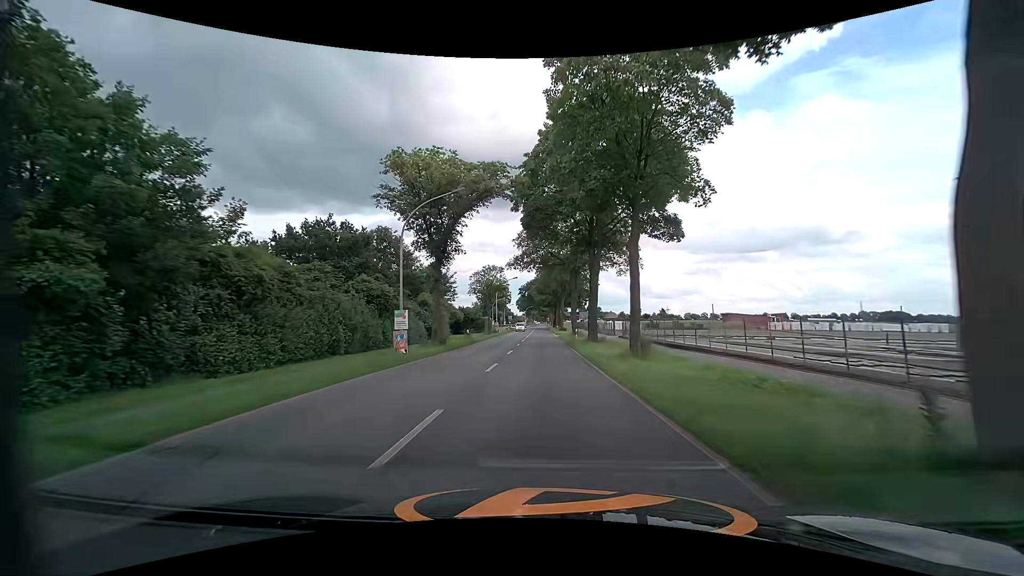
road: tertiary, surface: asphalt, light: Day
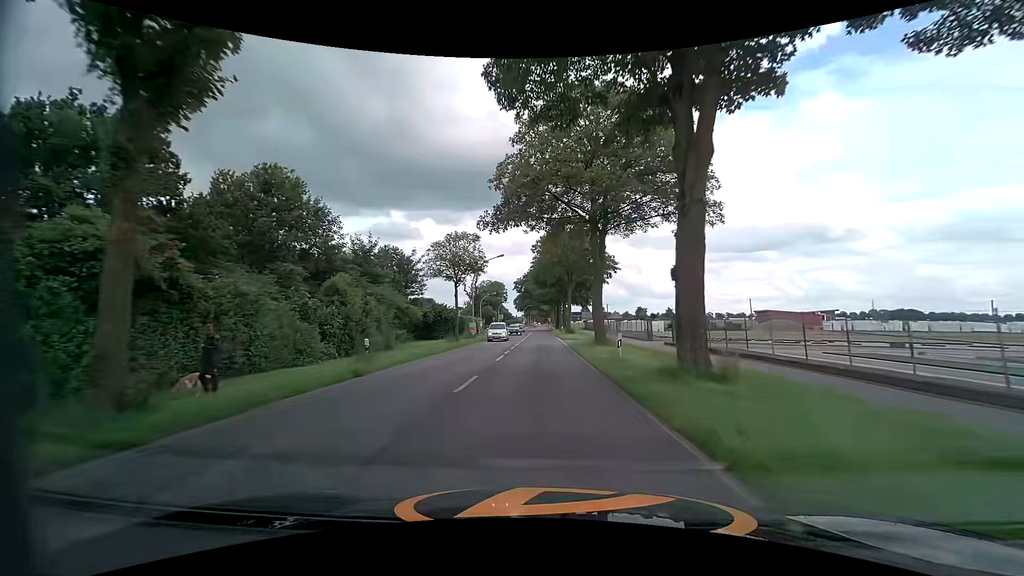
(+0.1, +22.4) m; 0°
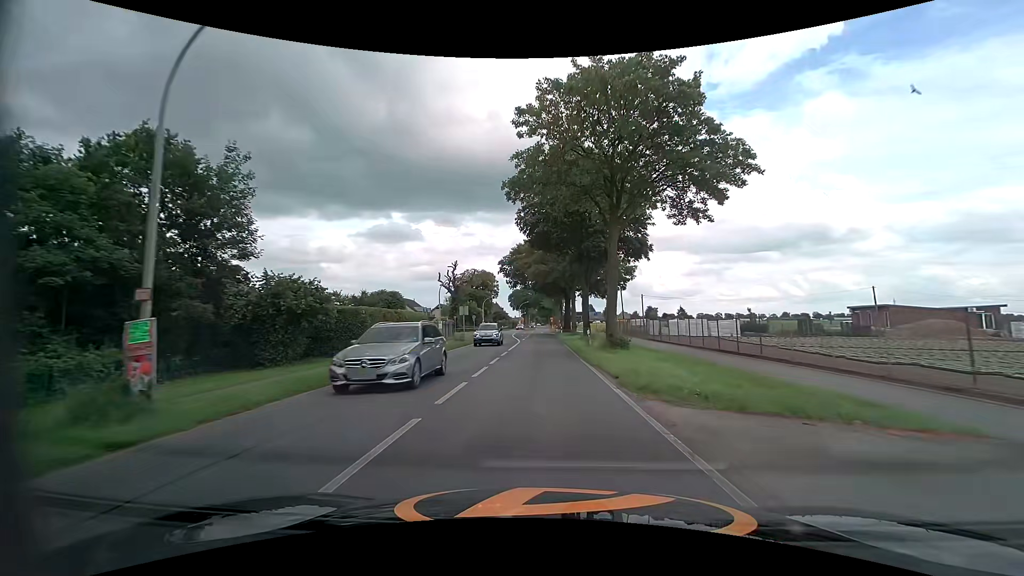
(0.0, +37.4) m; 0°
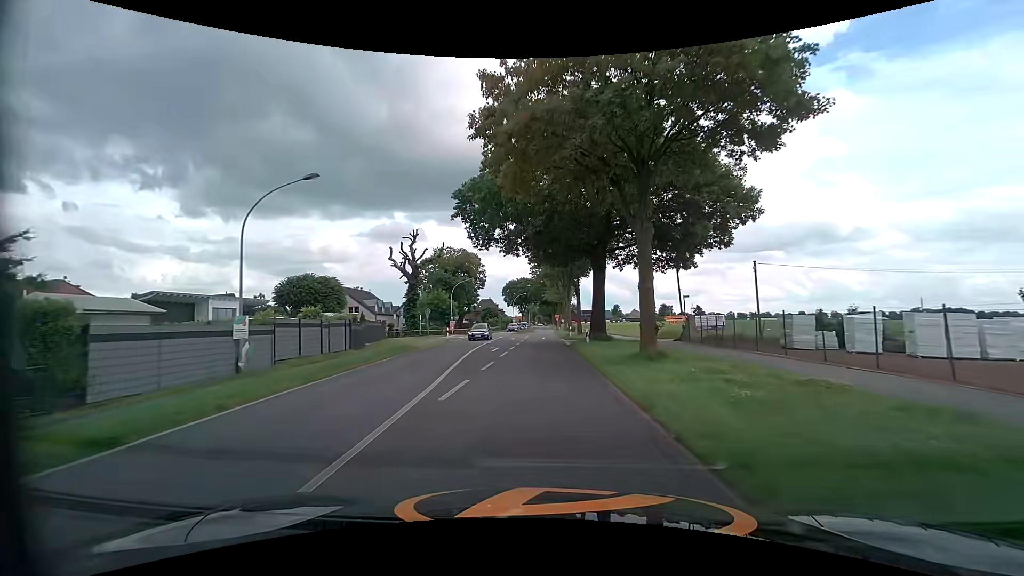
(-0.3, +36.9) m; -1°
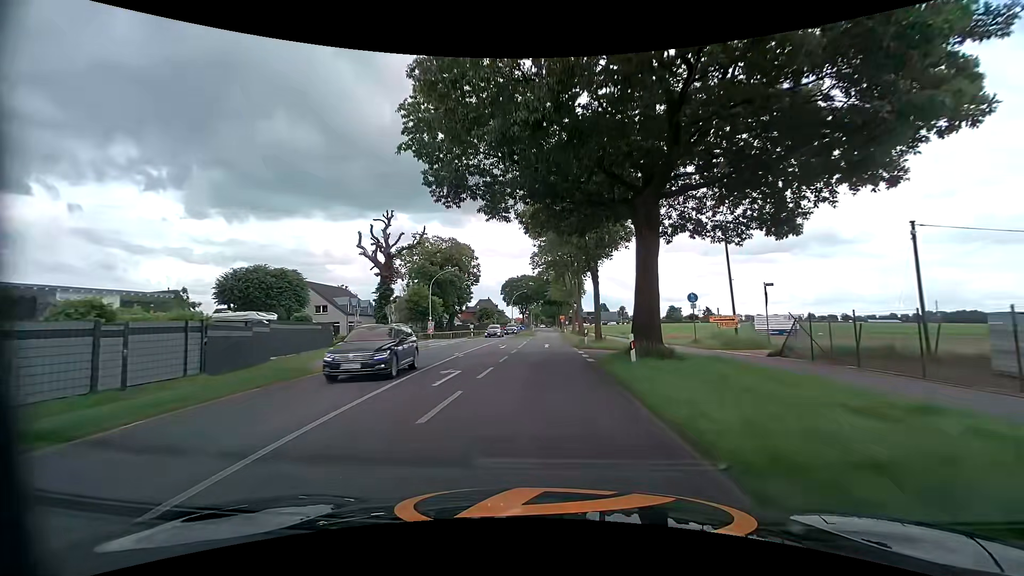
(+0.1, +13.9) m; 0°
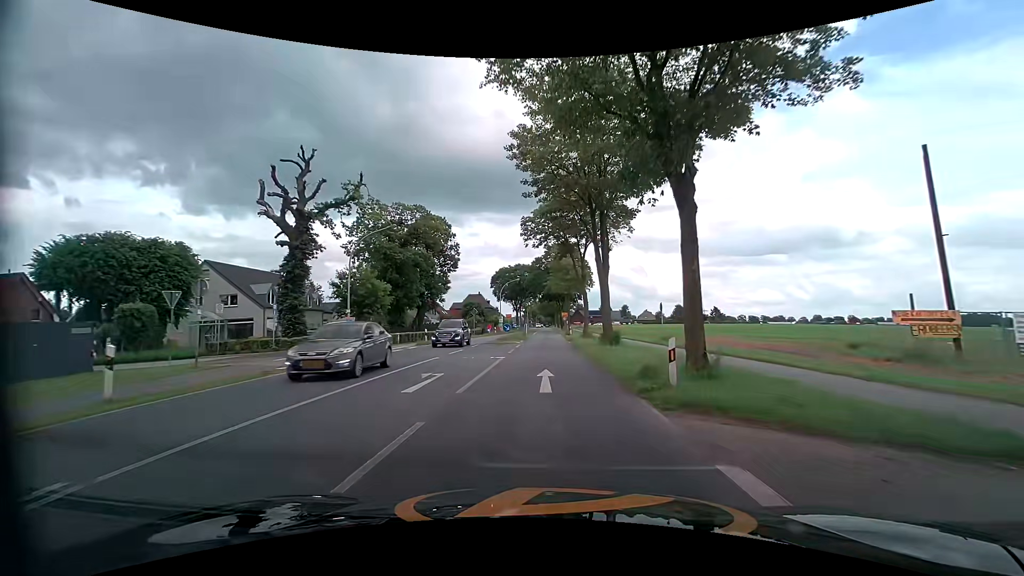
(0.0, +21.3) m; 0°
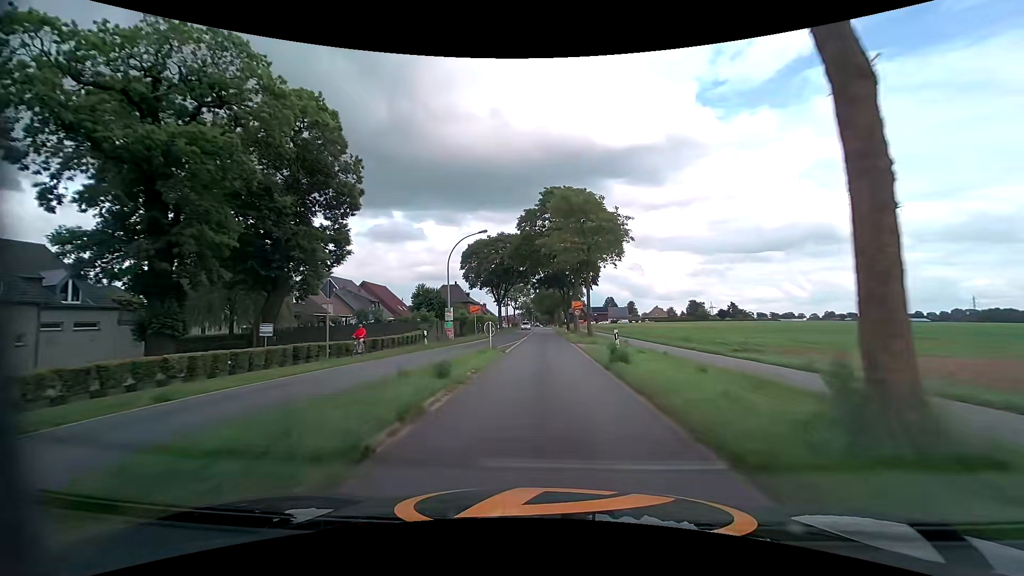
(+0.5, +36.7) m; +1°
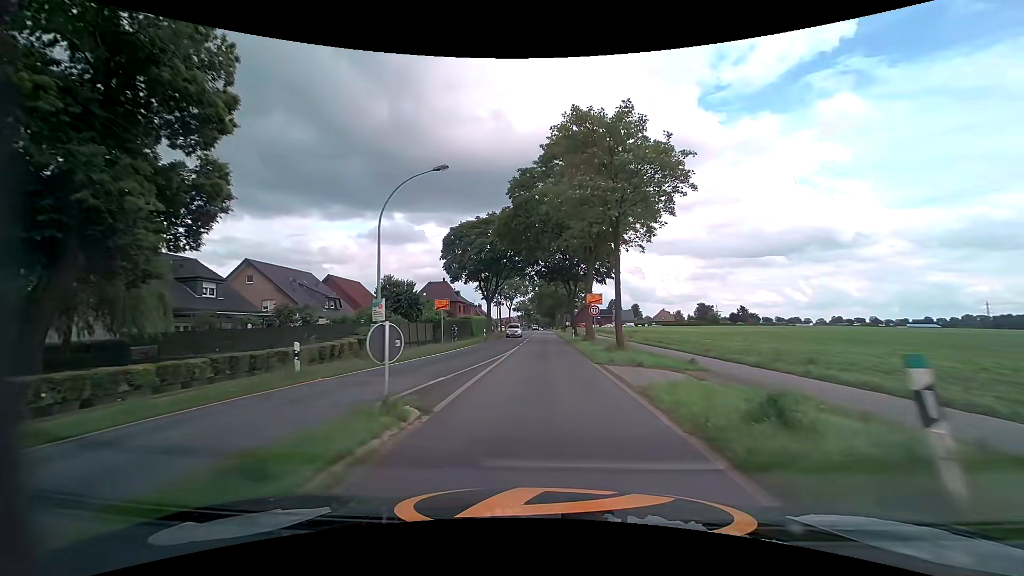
(+0.1, +14.6) m; 0°
(0, +10) (0, +20) (0, +30) (0, +40) (0, +50) (0, +60) (0, +70) (0, +80) (0, +90) (0, +100) m
